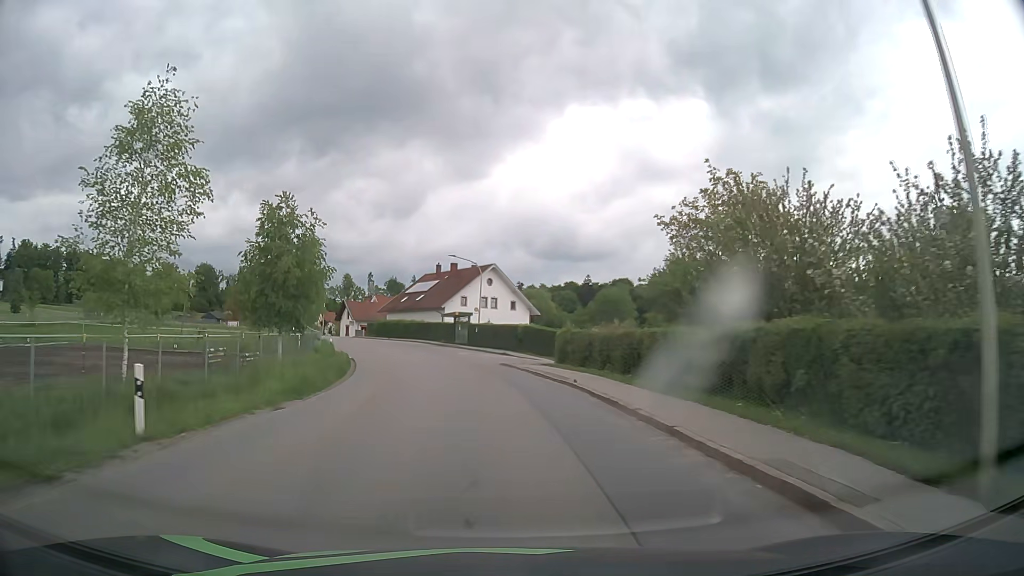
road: tertiary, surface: asphalt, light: Day
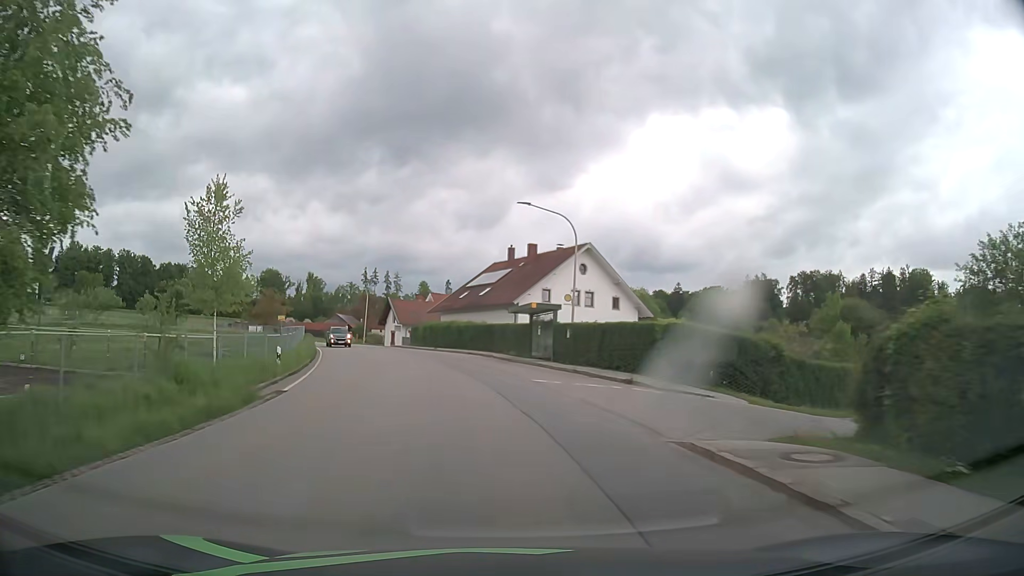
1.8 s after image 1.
(-1.2, +23.9) m; -7°
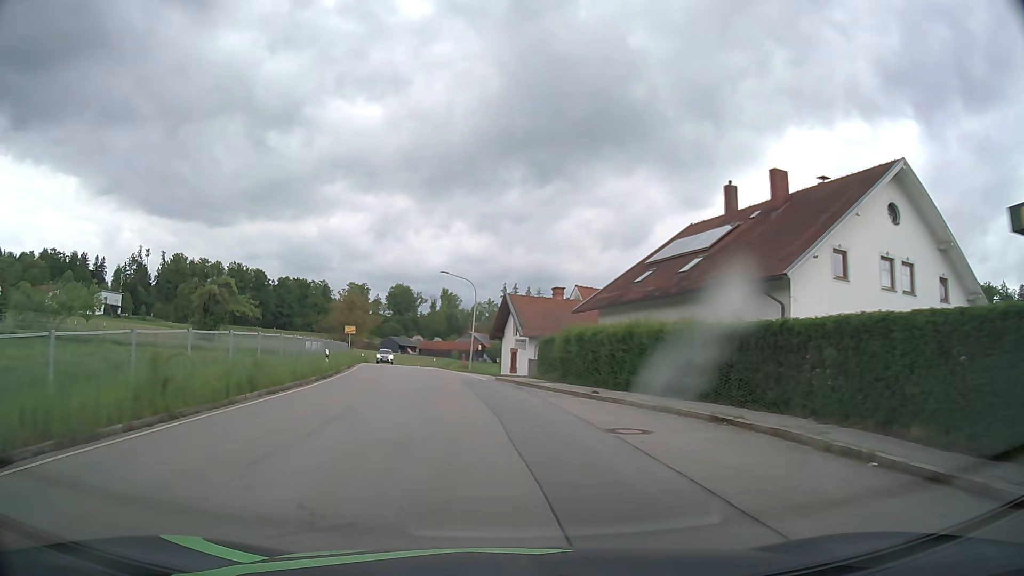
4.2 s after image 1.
(-3.4, +31.1) m; -12°
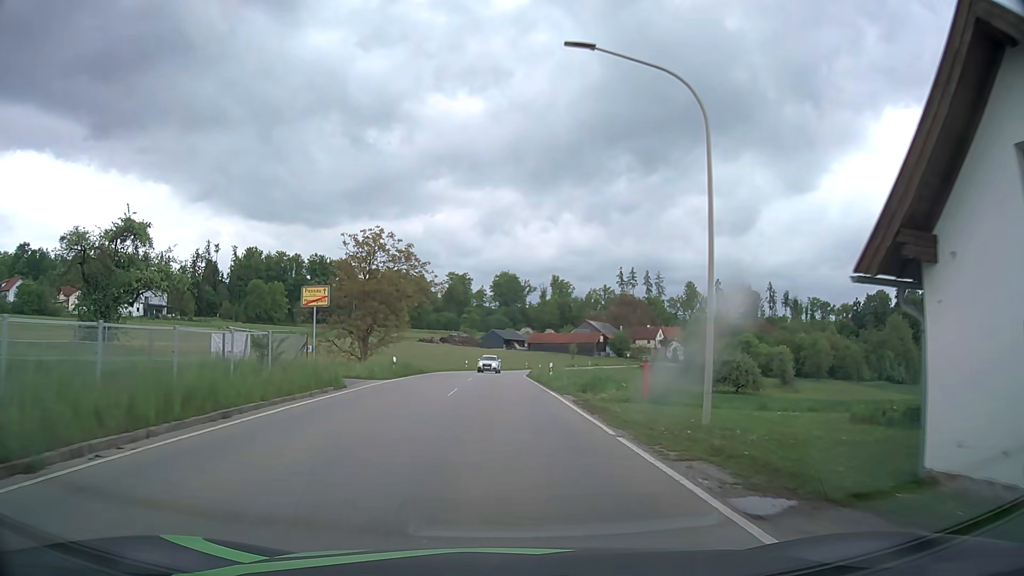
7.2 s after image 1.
(-4.1, +39.7) m; -9°
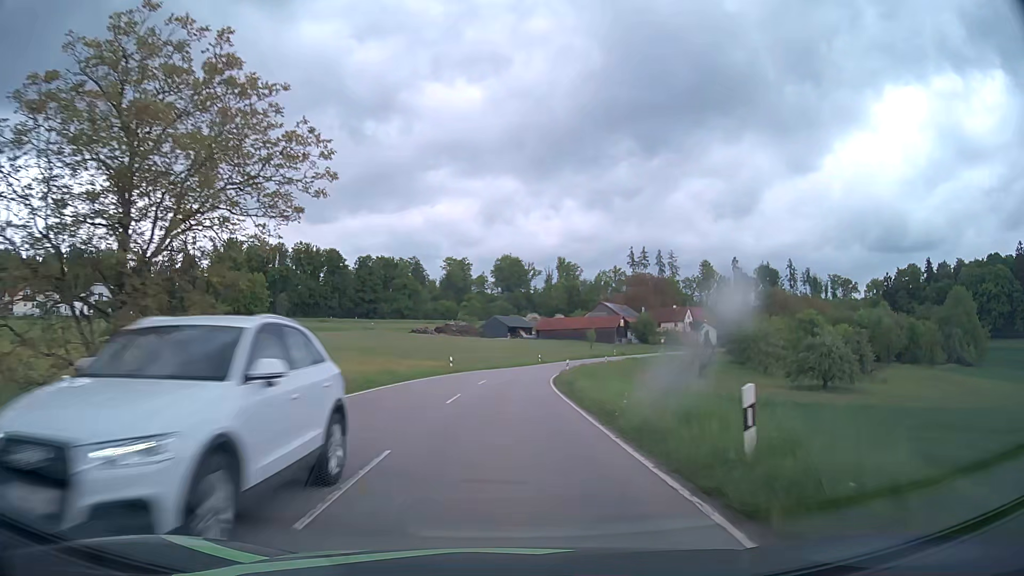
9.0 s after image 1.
(-0.2, +27.2) m; 0°
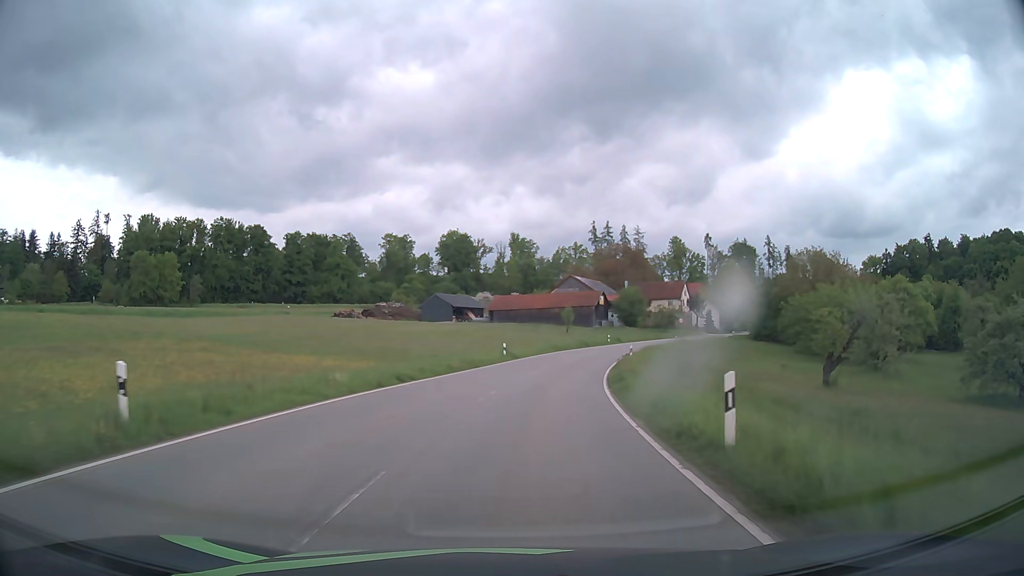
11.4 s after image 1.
(+0.7, +37.7) m; +4°
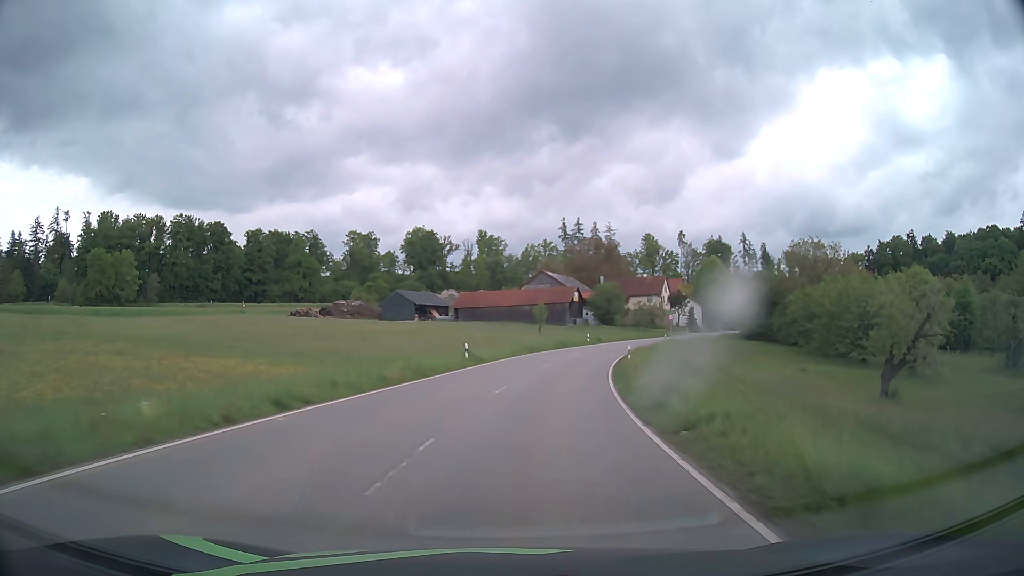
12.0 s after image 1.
(+0.2, +9.4) m; +3°
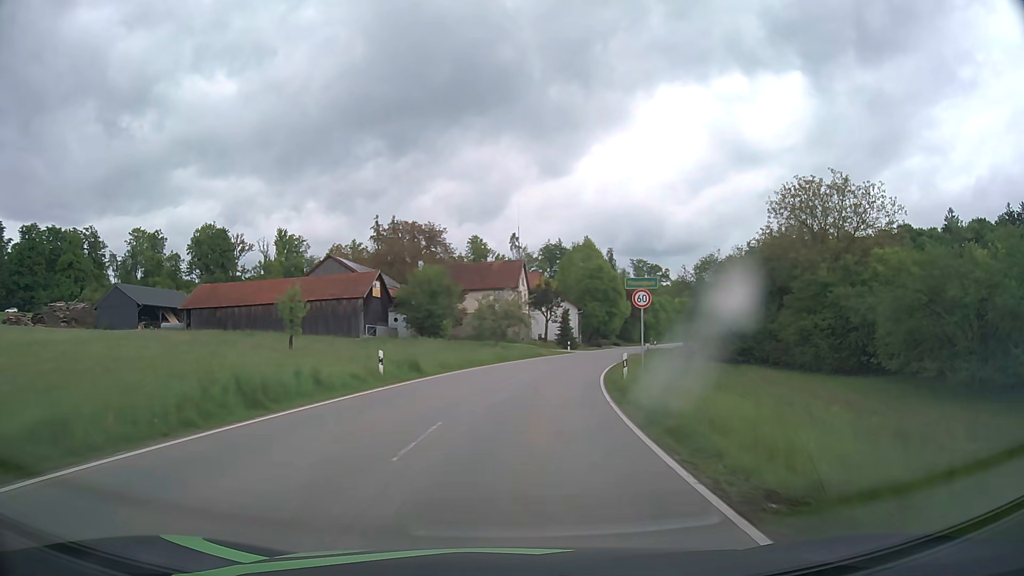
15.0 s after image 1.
(+6.1, +45.5) m; +16°
(0, +10) (+1, +20) (+3, +30) (+5, +40) (+7, +49) (+10, +59) (+13, +68) (+17, +78) (+20, +87) (+24, +96) m
